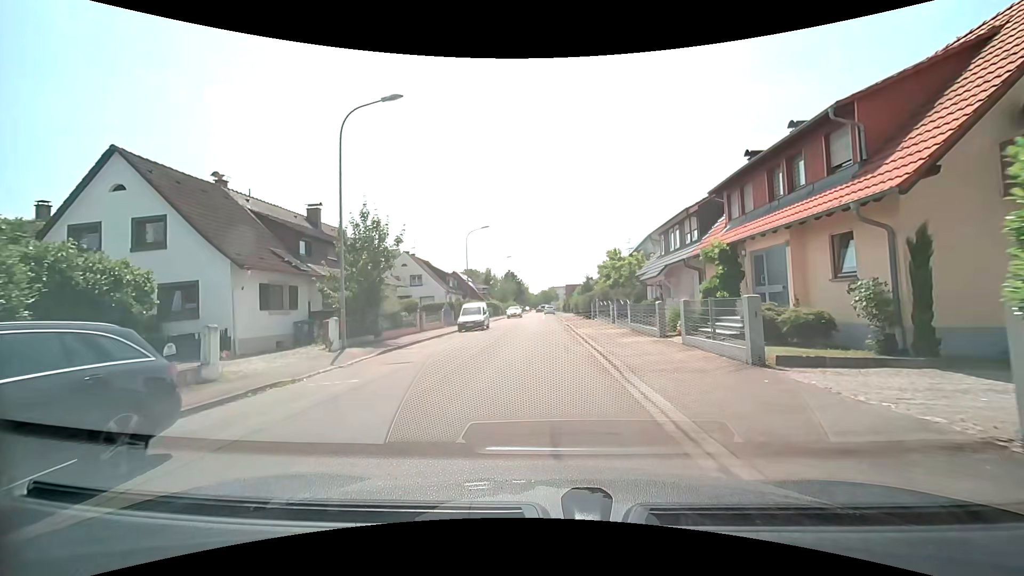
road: residential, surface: asphalt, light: Day
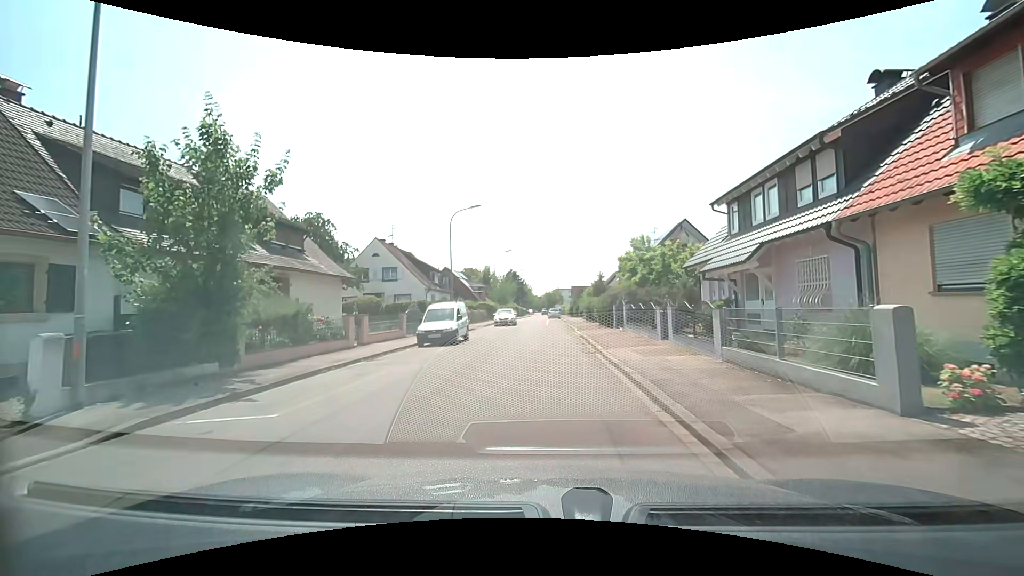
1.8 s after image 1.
(-0.1, +10.6) m; -1°
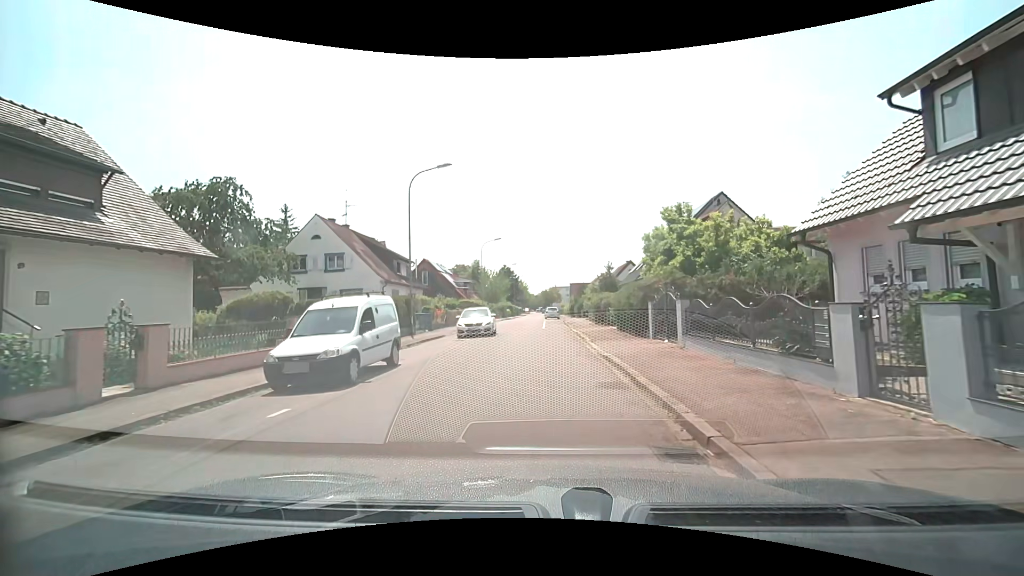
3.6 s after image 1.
(+0.1, +10.7) m; 0°
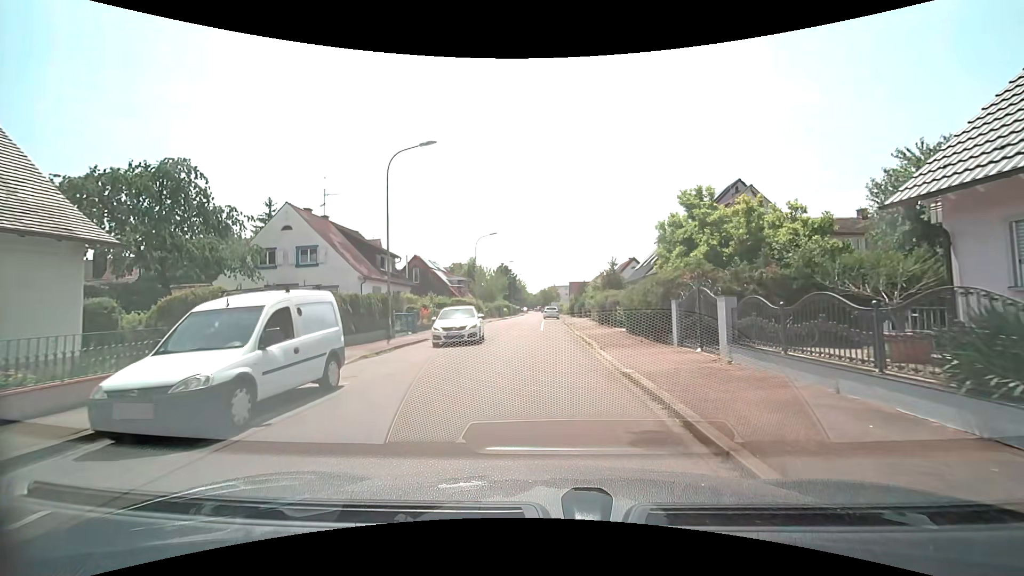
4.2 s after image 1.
(0.0, +3.6) m; +1°
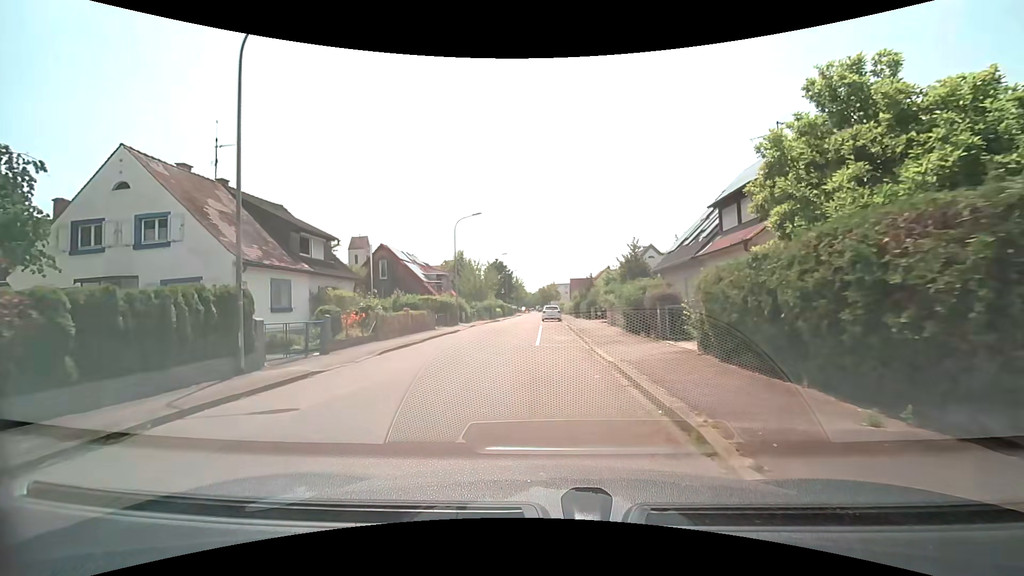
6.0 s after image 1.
(0.0, +11.5) m; 0°
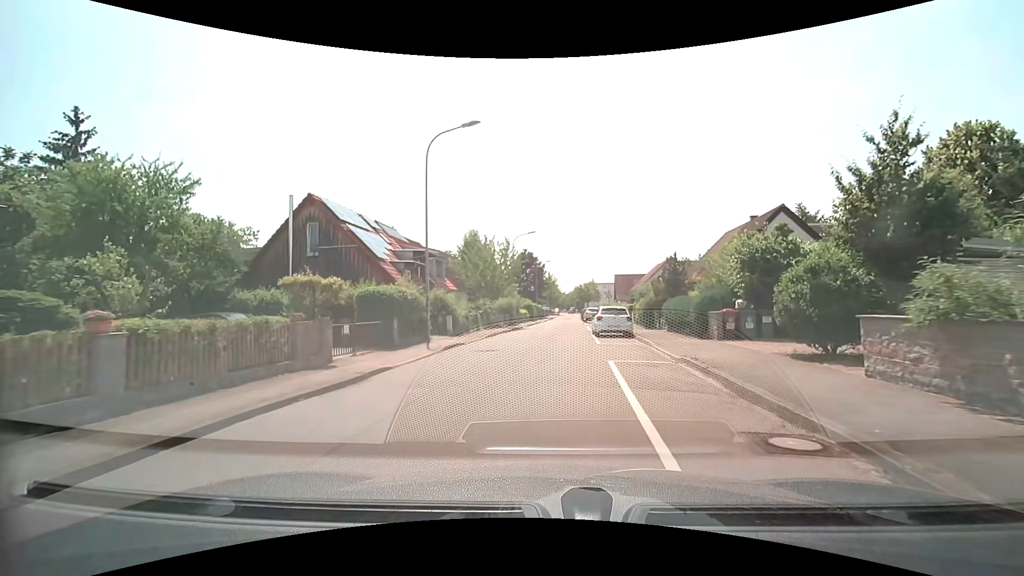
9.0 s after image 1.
(-0.8, +21.0) m; -3°
(0, +10) (0, +20) (+1, +30) (+1, +40) (+2, +50) (+2, +60) (+3, +70) (+3, +80) (+4, +90) (+6, +100) m
